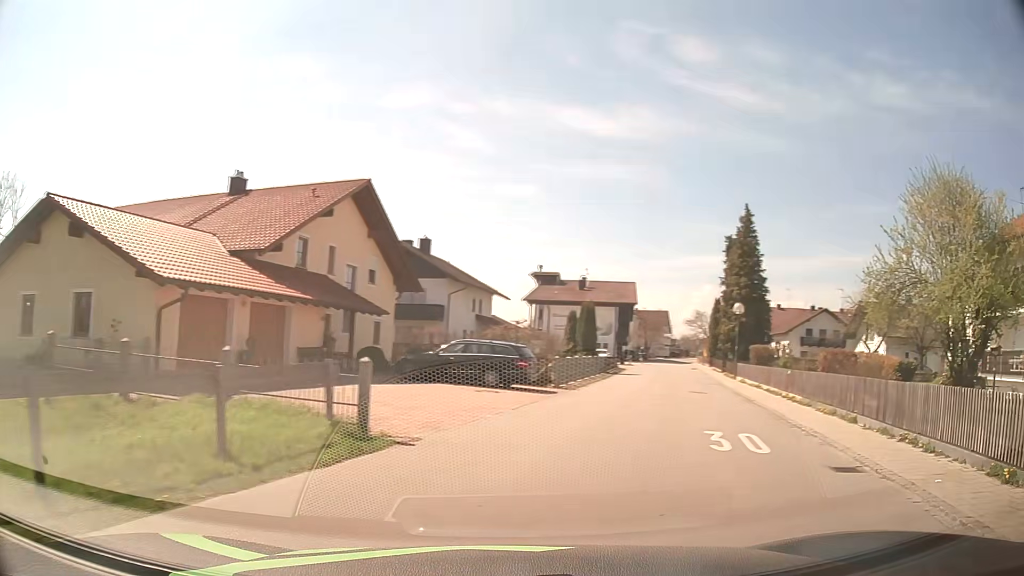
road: residential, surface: asphalt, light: Day
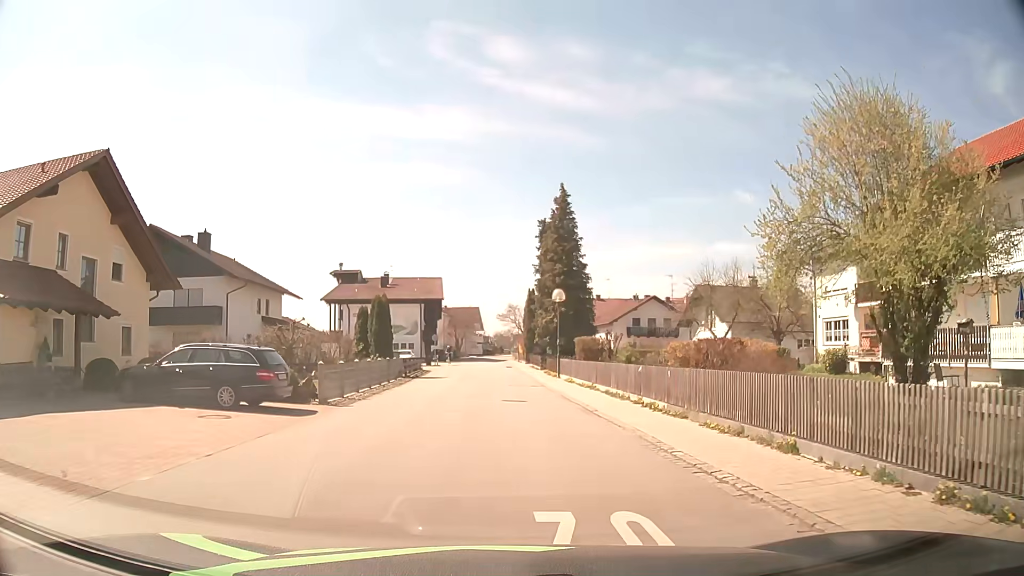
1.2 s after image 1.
(+1.5, +6.4) m; +18°
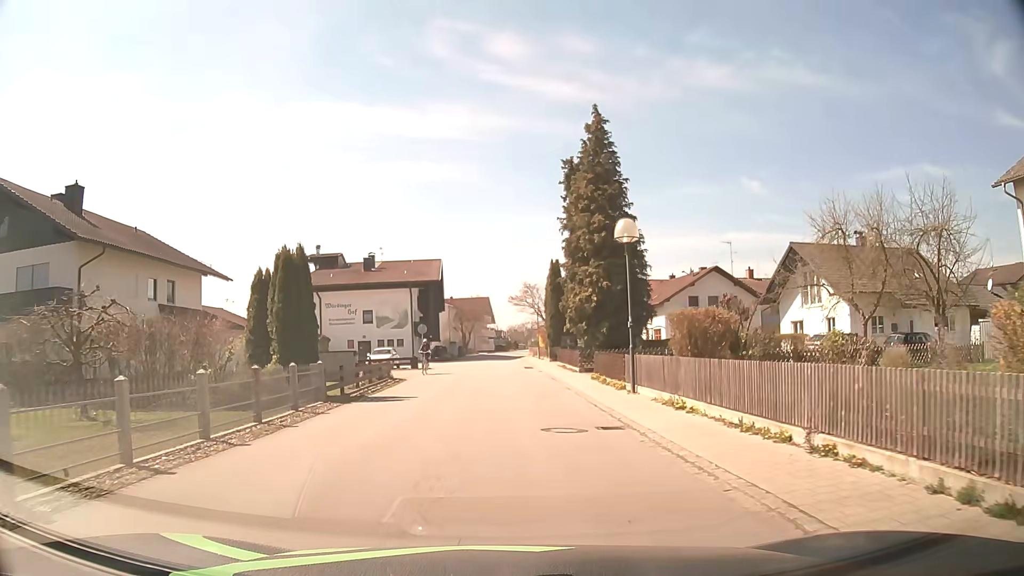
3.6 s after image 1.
(-0.2, +18.2) m; -2°
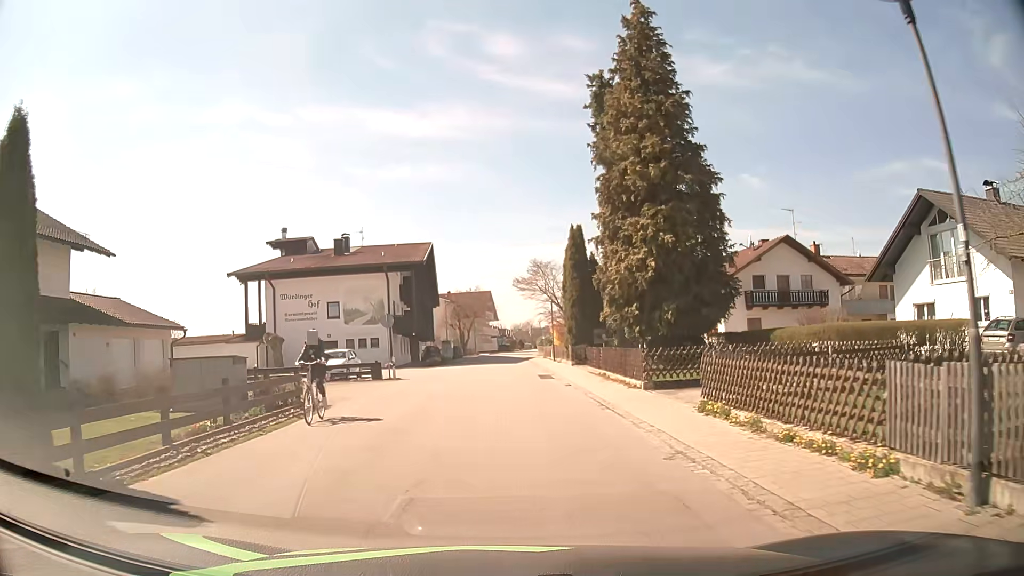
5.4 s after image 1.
(+0.1, +14.0) m; 0°
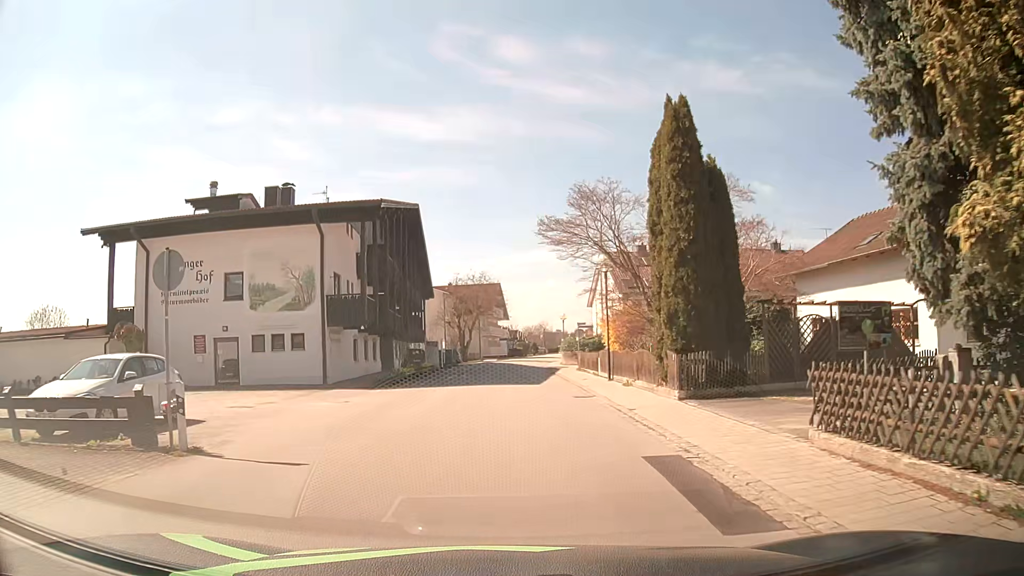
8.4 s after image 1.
(-0.4, +20.6) m; -1°
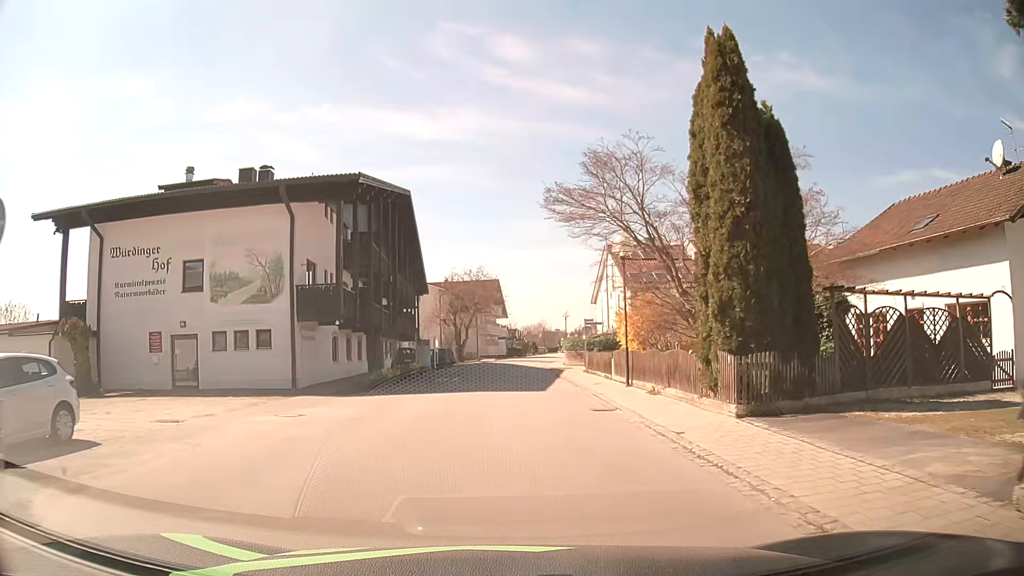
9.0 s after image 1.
(0.0, +4.1) m; 0°
(0, +10) (0, +20) (0, +30) (+1, +40) (+1, +50) (+2, +60) (+3, +70) (+5, +80) (+6, +90) (+7, +100) m
